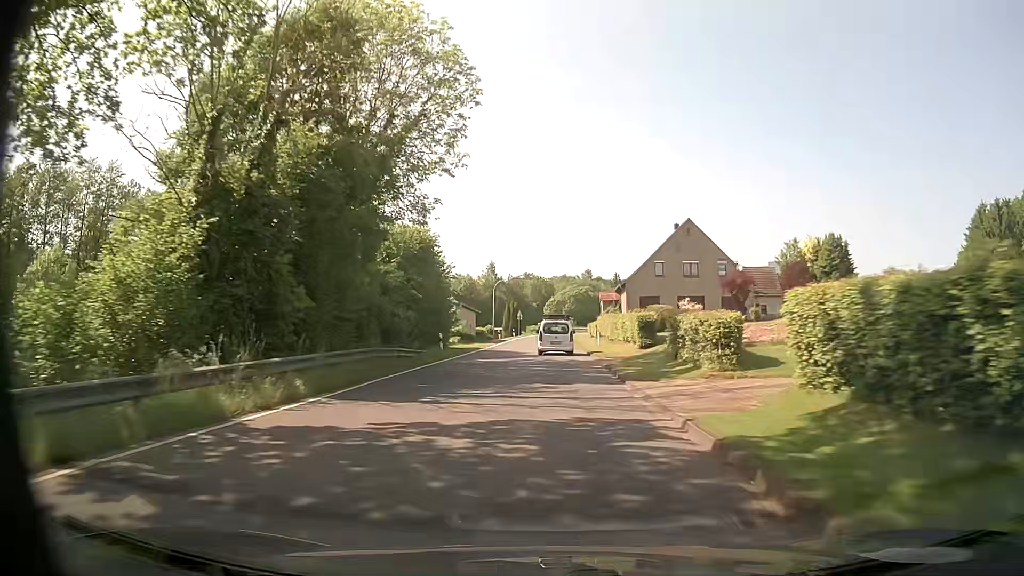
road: tertiary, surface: asphalt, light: Day
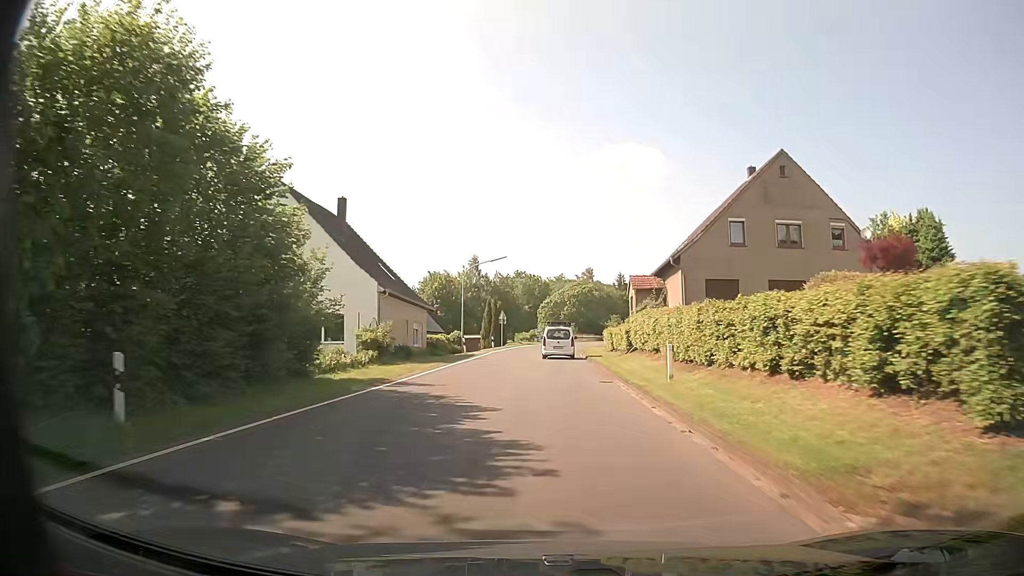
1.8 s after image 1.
(0.0, +25.8) m; 0°
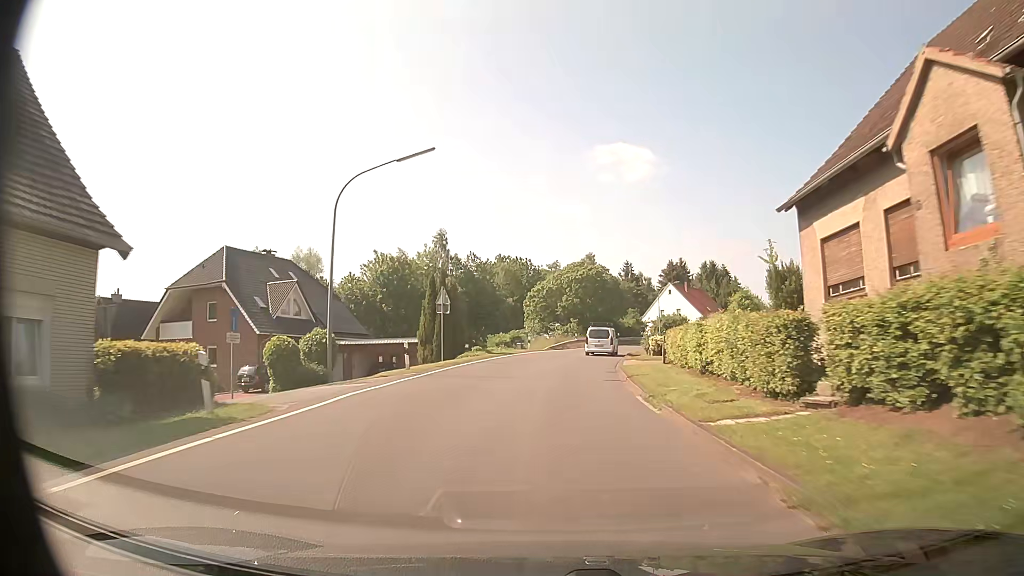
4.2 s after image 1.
(+0.4, +32.6) m; +1°
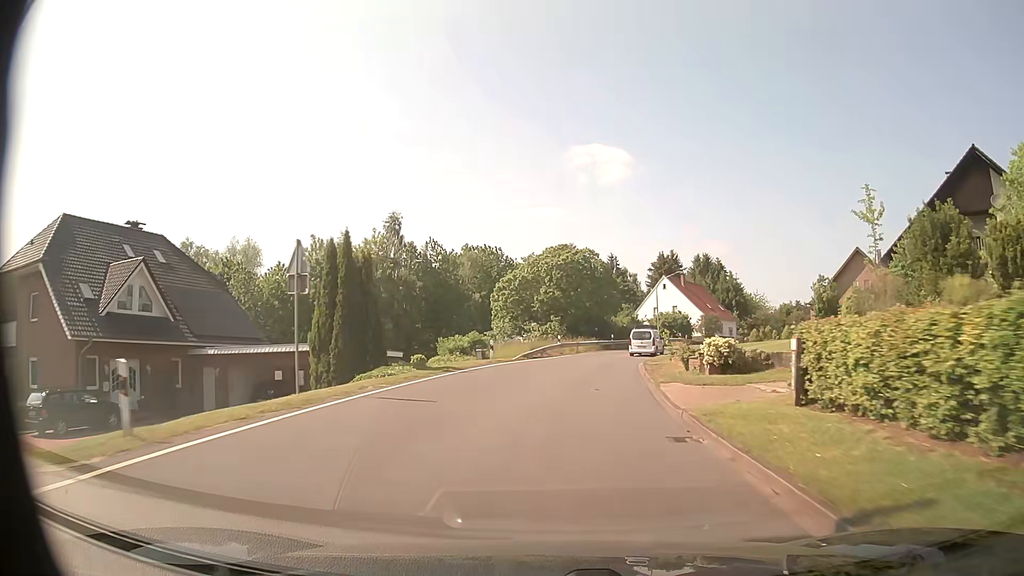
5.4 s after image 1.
(+0.2, +16.2) m; +2°
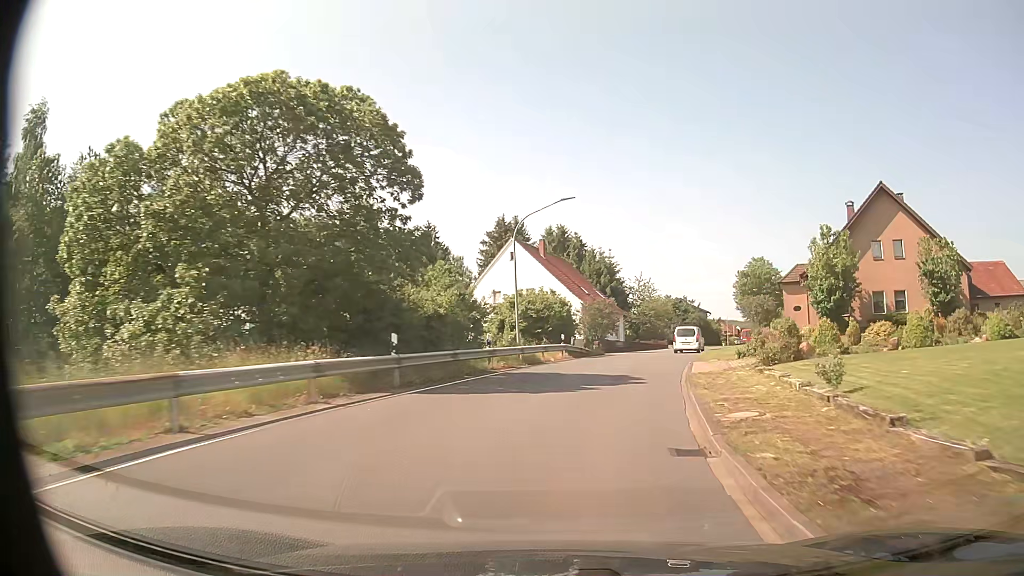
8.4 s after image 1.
(+4.3, +40.6) m; +15°
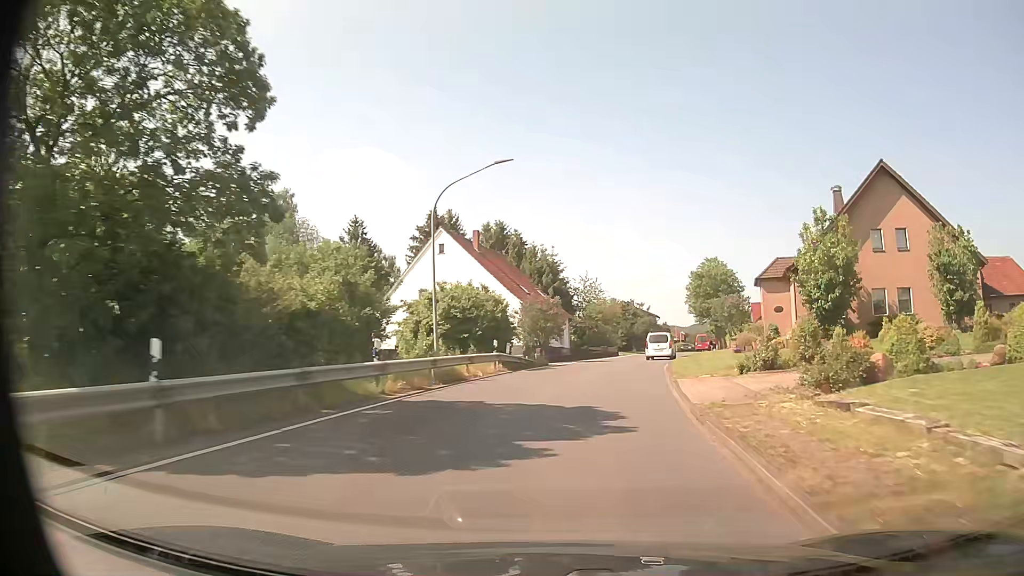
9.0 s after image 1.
(+0.4, +8.2) m; +5°
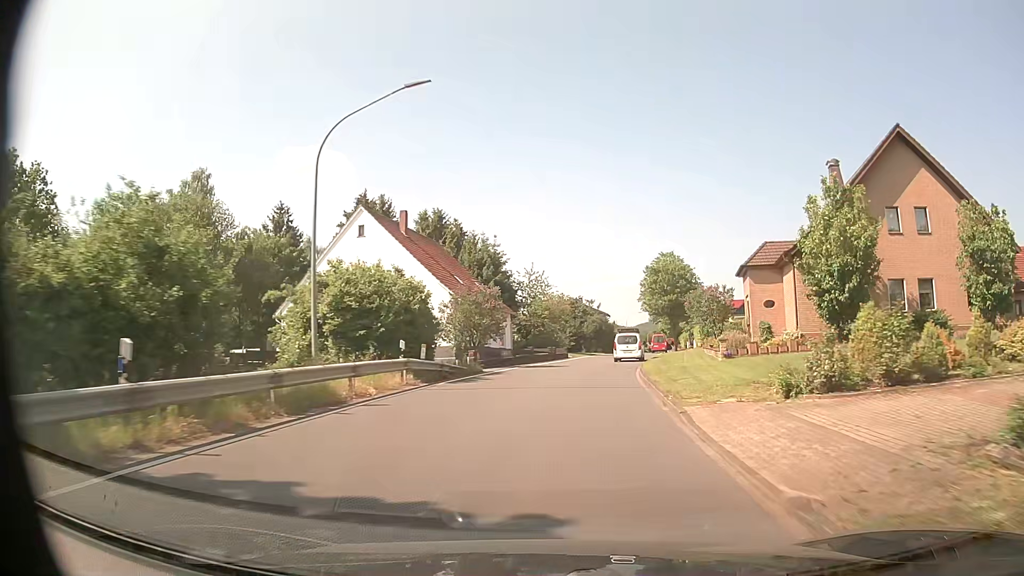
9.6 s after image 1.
(+0.3, +8.1) m; +5°
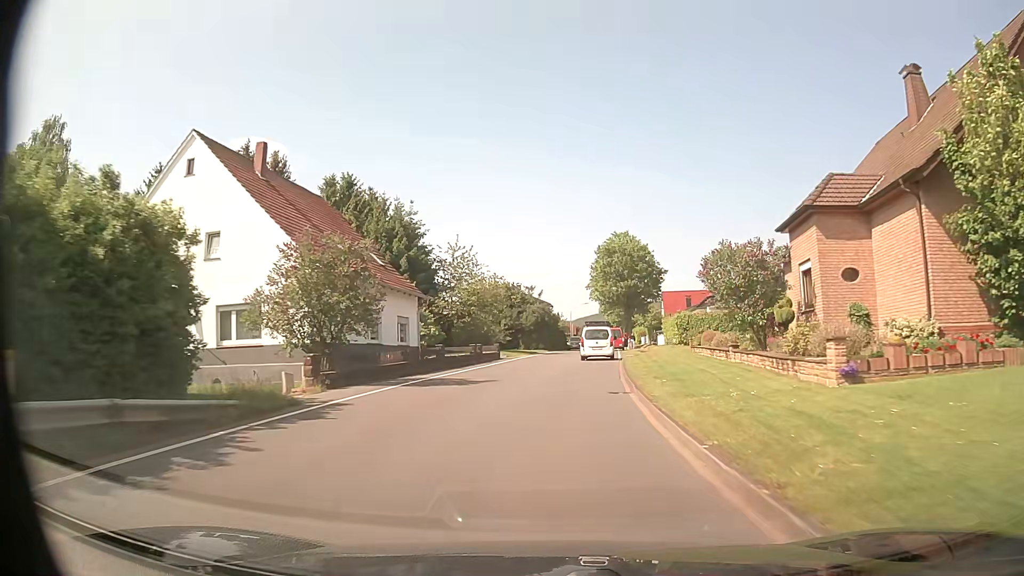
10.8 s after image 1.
(+0.7, +15.5) m; +5°
(0, +10) (+1, +20) (+2, +30) (+3, +40) (+3, +50) (+3, +60) (+4, +70) (+5, +80) (+7, +90) (+9, +99) m
